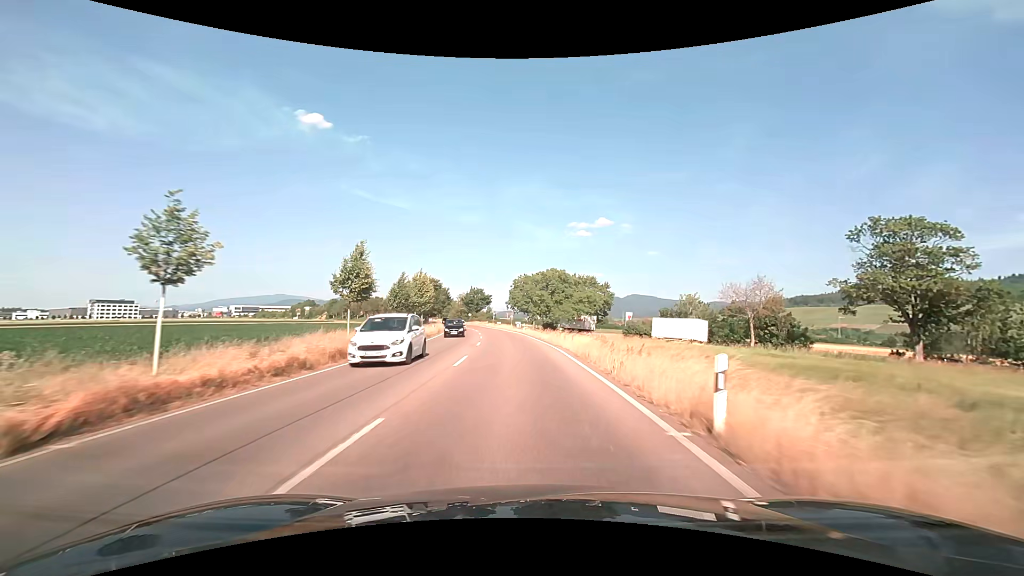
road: primary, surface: asphalt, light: Day
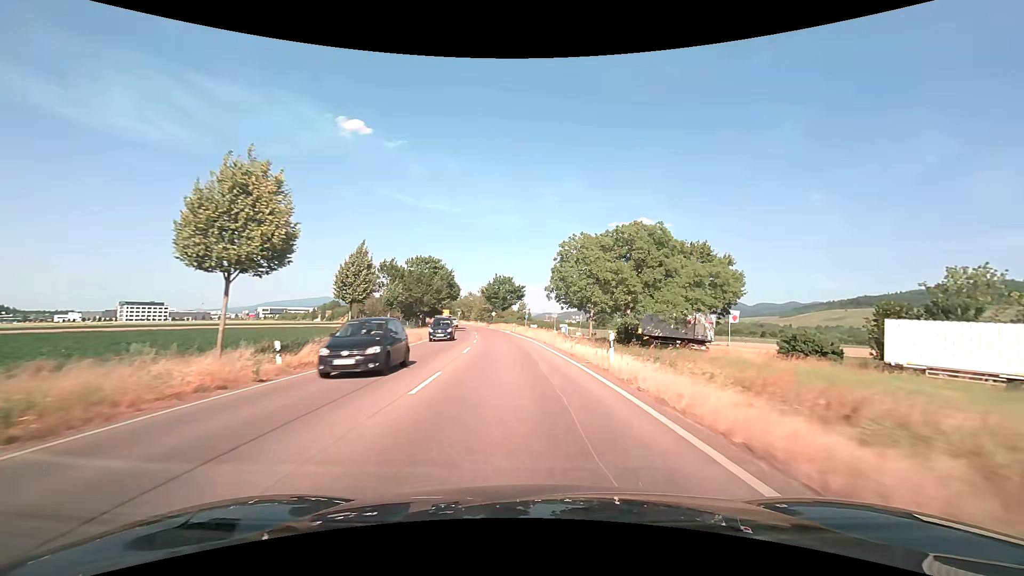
(-1.8, +41.4) m; -5°
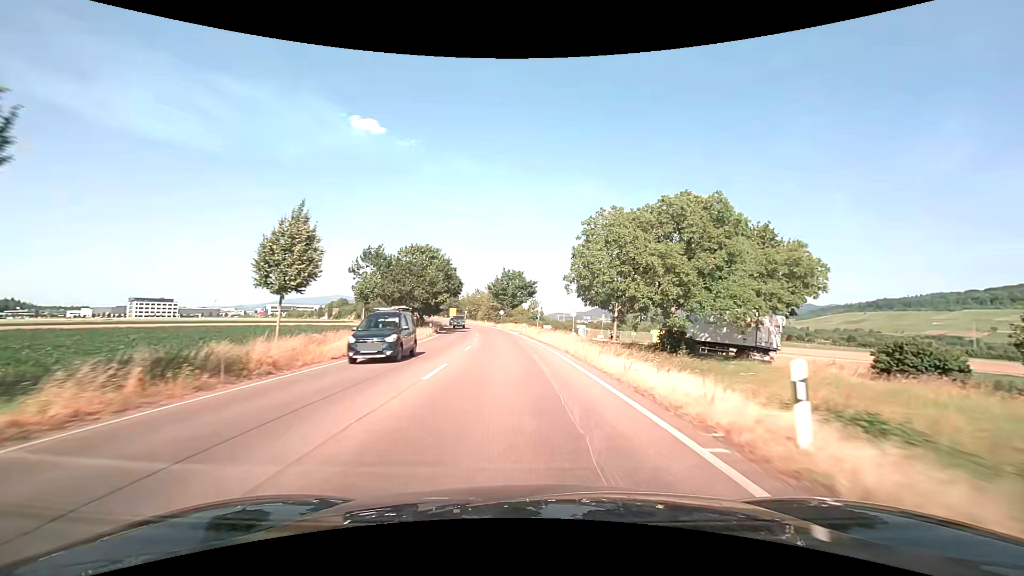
(-0.1, +10.3) m; -1°
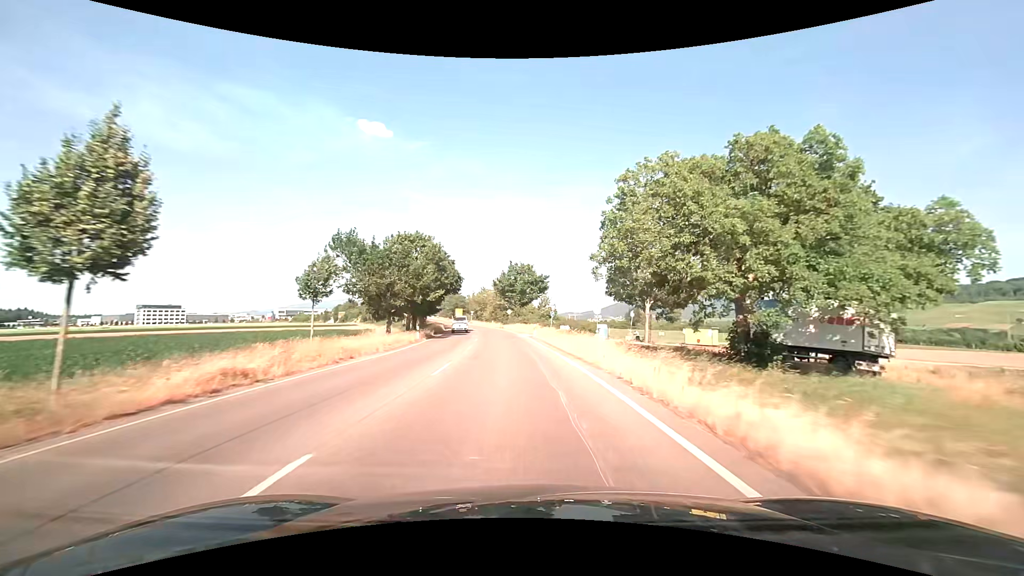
(-0.1, +10.3) m; -1°
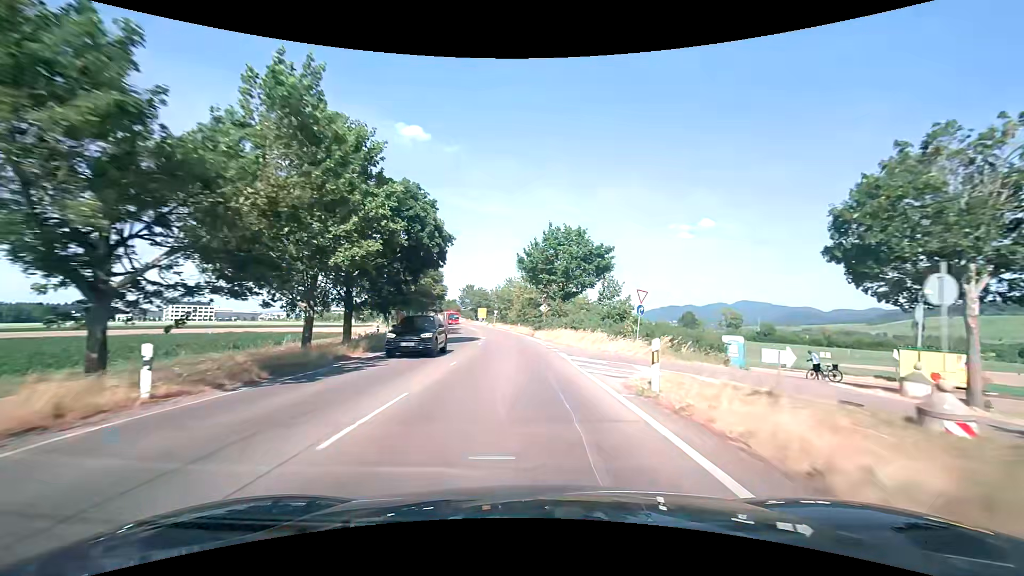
(-1.3, +30.8) m; -4°
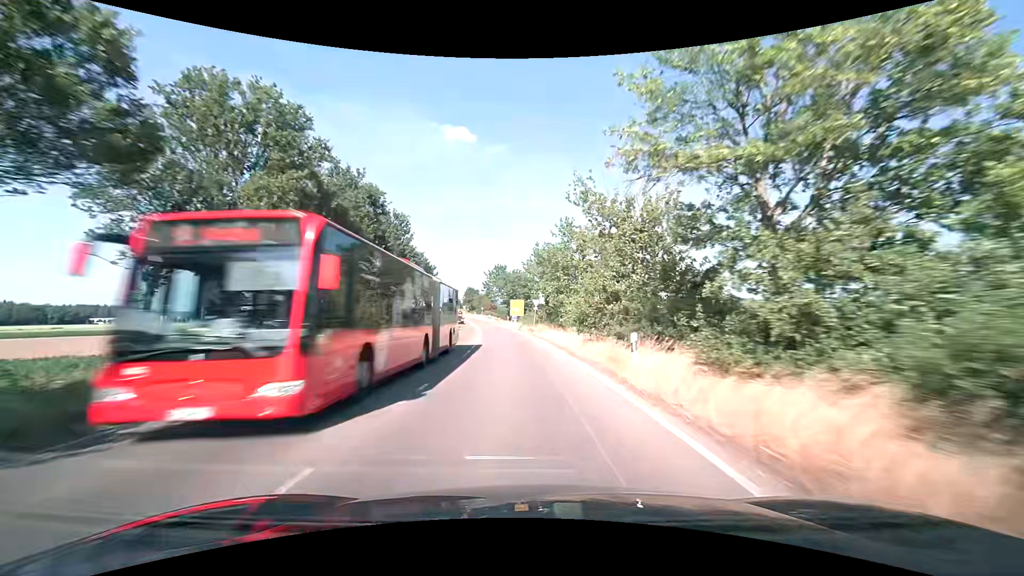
(-2.2, +50.3) m; -5°
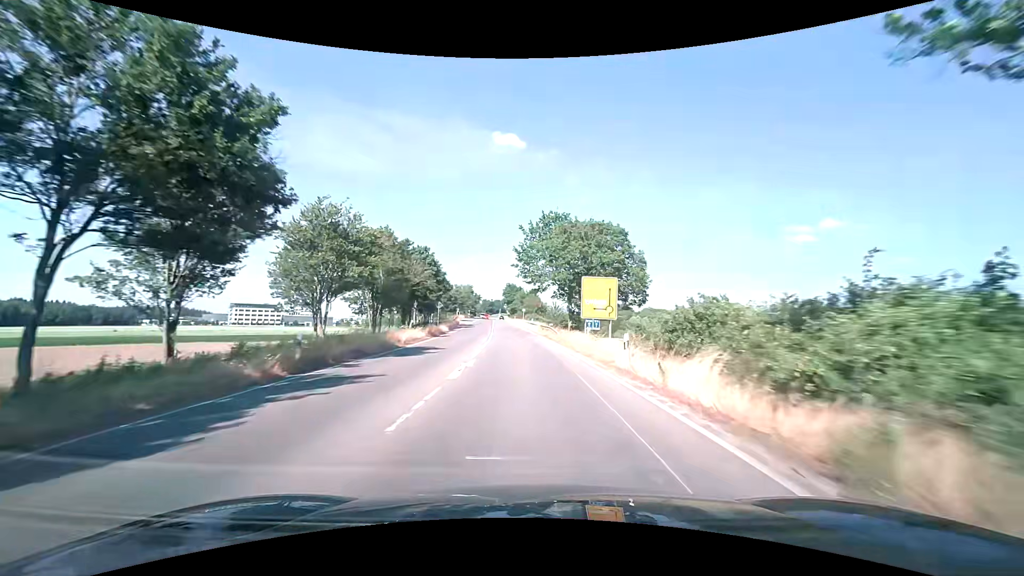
(-3.0, +49.3) m; -6°
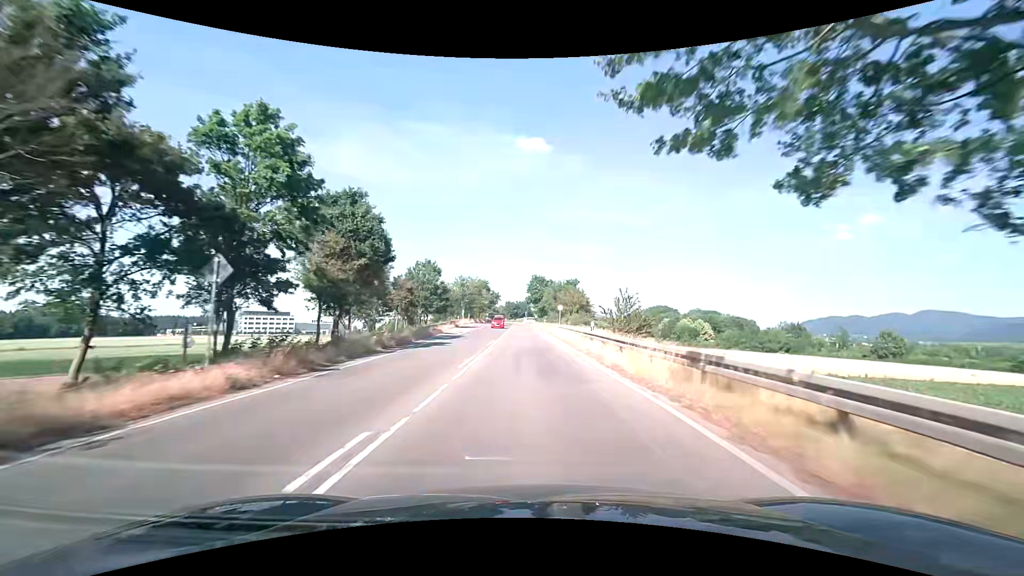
(-1.2, +39.7) m; -3°
(0, +10) (0, +20) (0, +30) (0, +40) (-1, +50) (-1, +60) (-1, +70) (-1, +80) (-1, +90) (-2, +100) m
